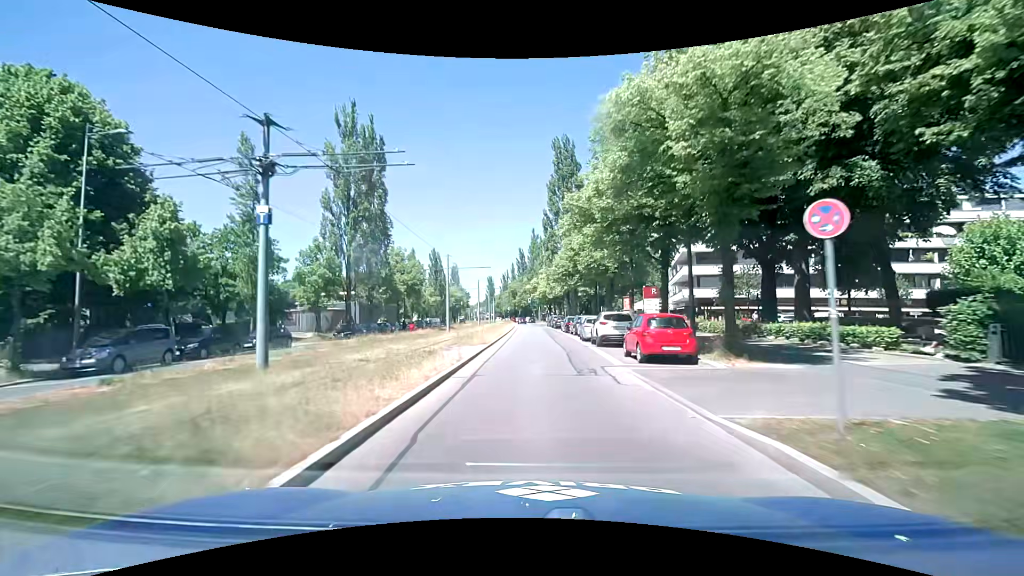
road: secondary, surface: asphalt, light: Day
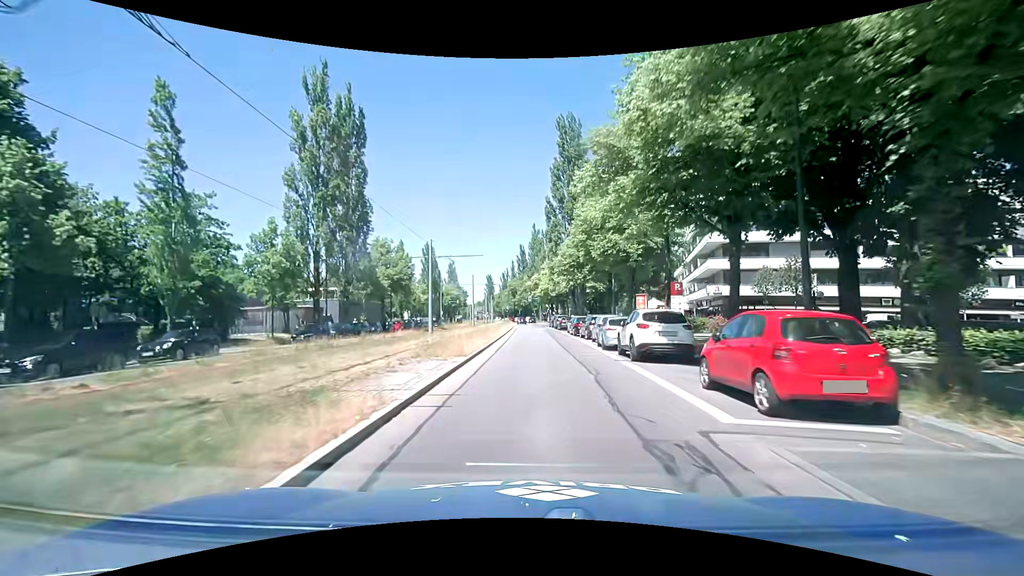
(0.0, +7.9) m; 0°
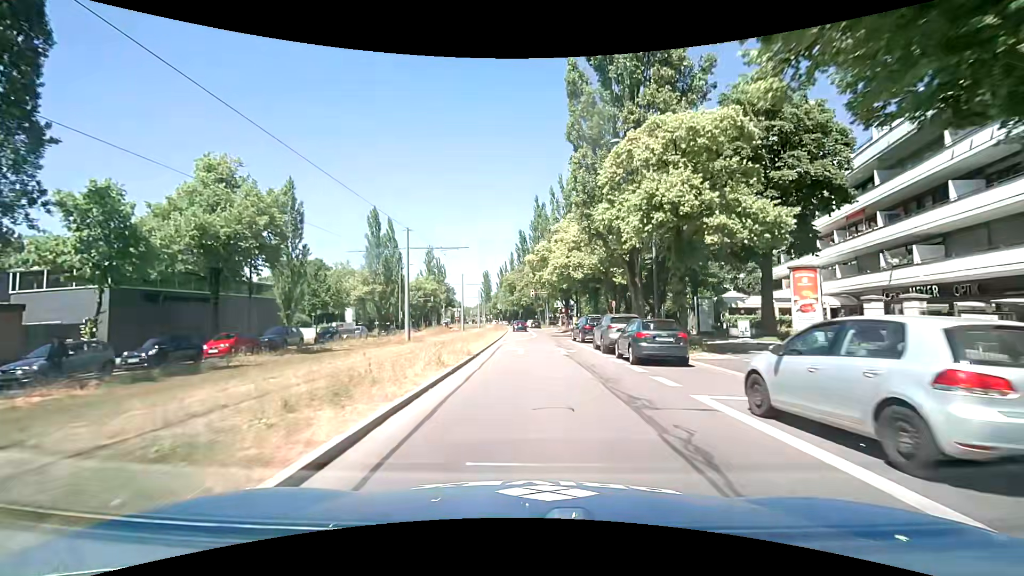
(+0.2, +36.3) m; 0°
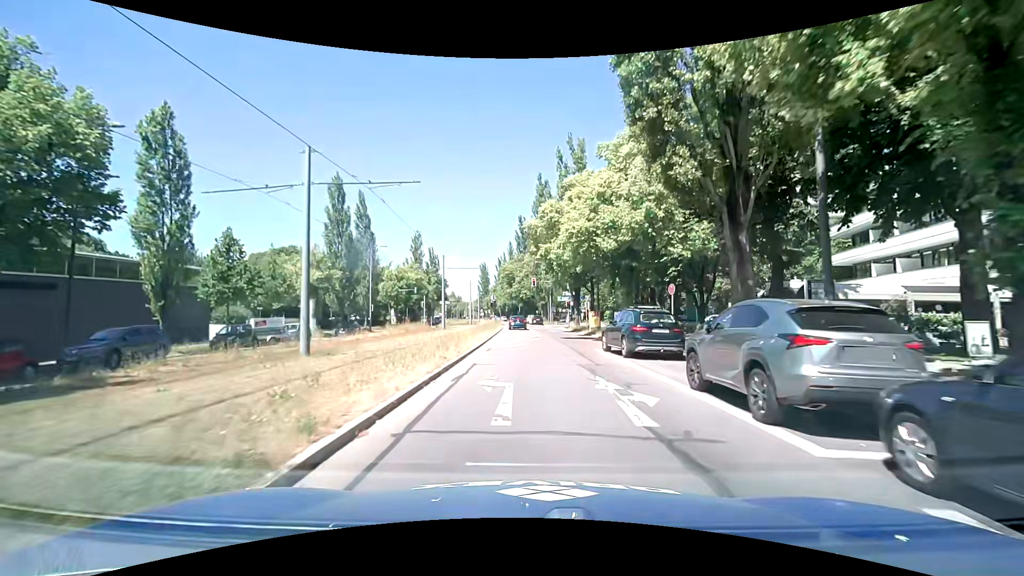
(0.0, +13.8) m; 0°
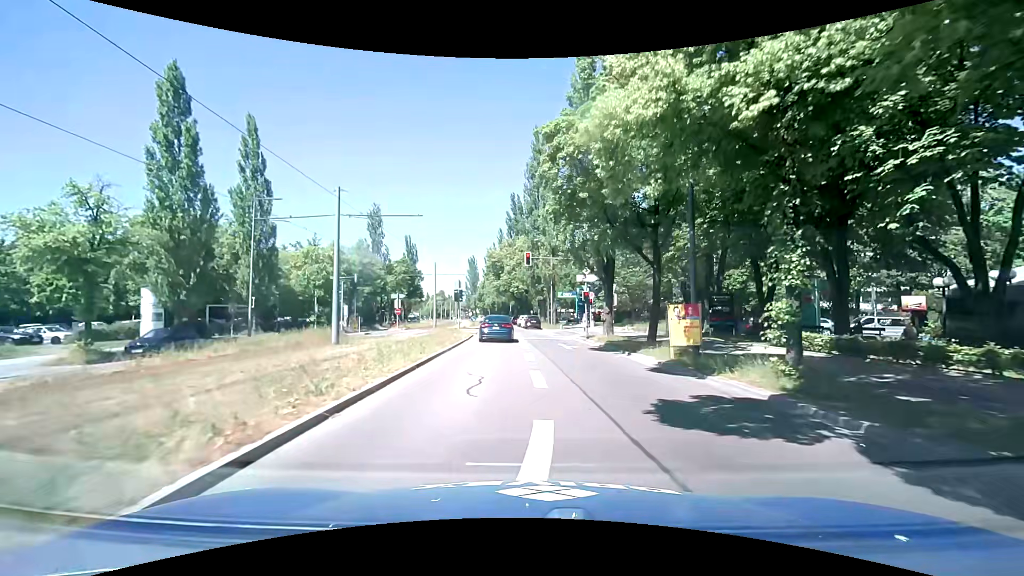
(+0.1, +24.3) m; 0°
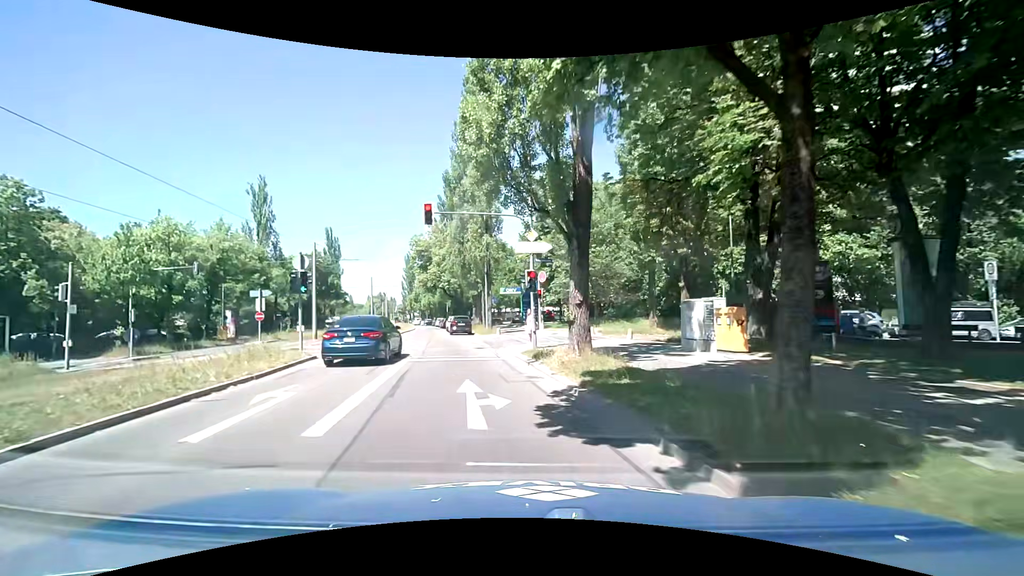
(+1.8, +15.4) m; +7°
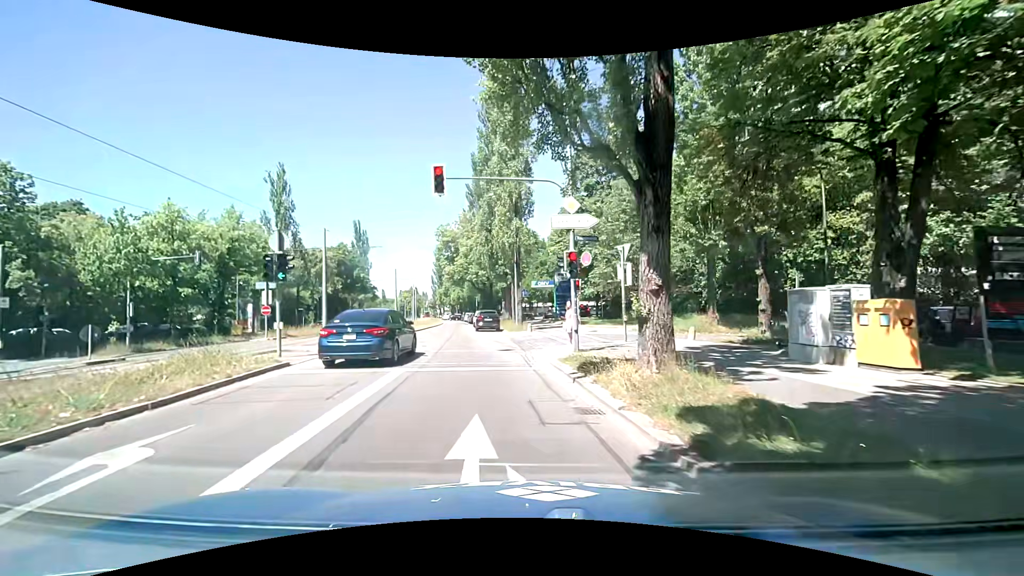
(-0.1, +4.3) m; -5°
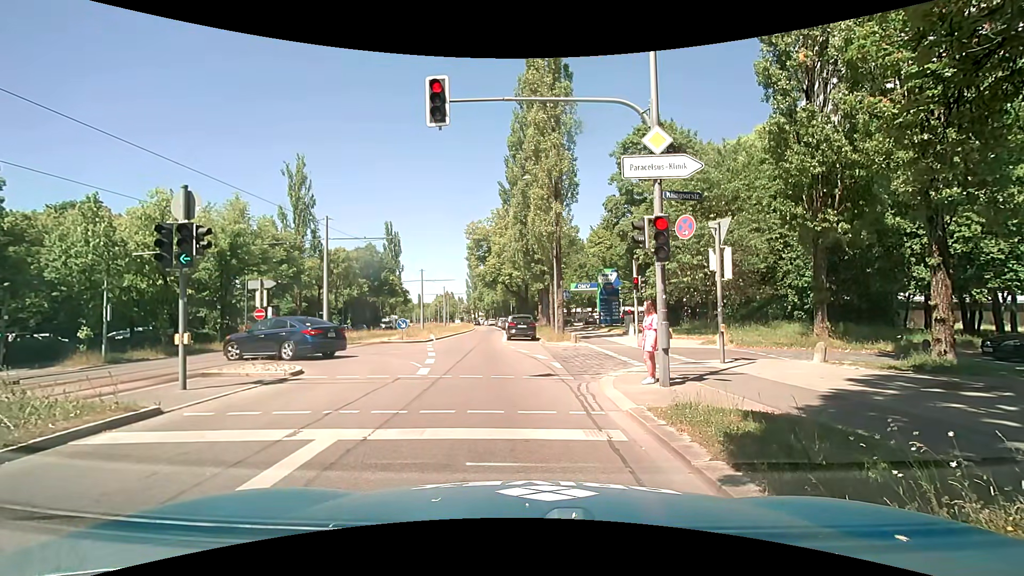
(-0.1, +5.7) m; -4°
